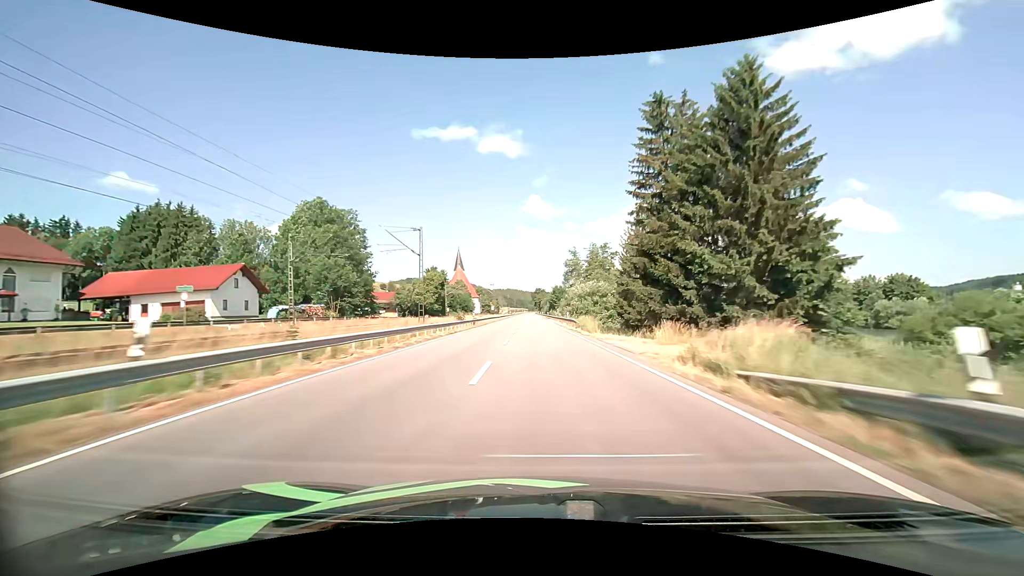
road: primary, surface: asphalt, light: Day
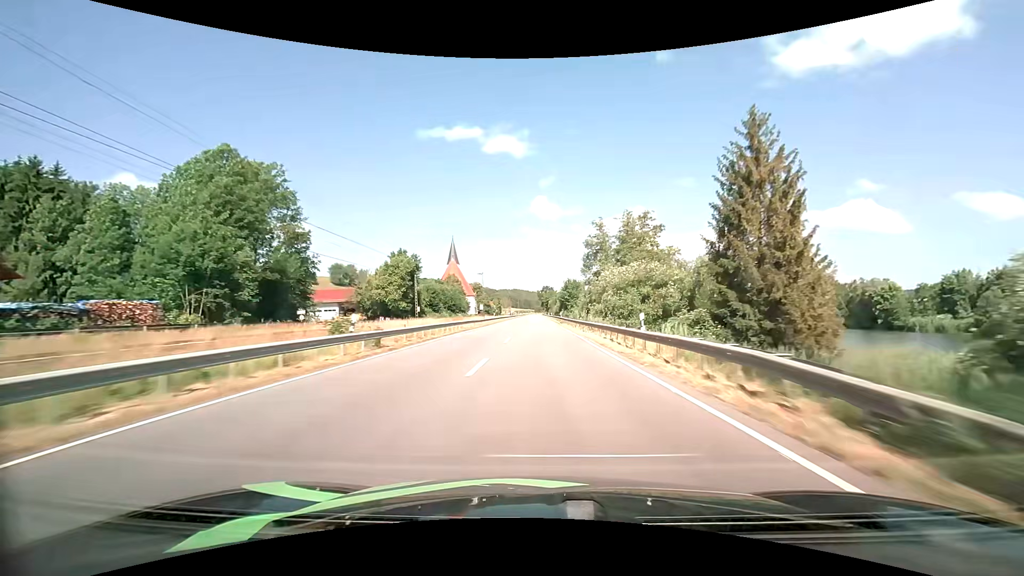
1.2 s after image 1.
(-0.3, +34.6) m; -1°
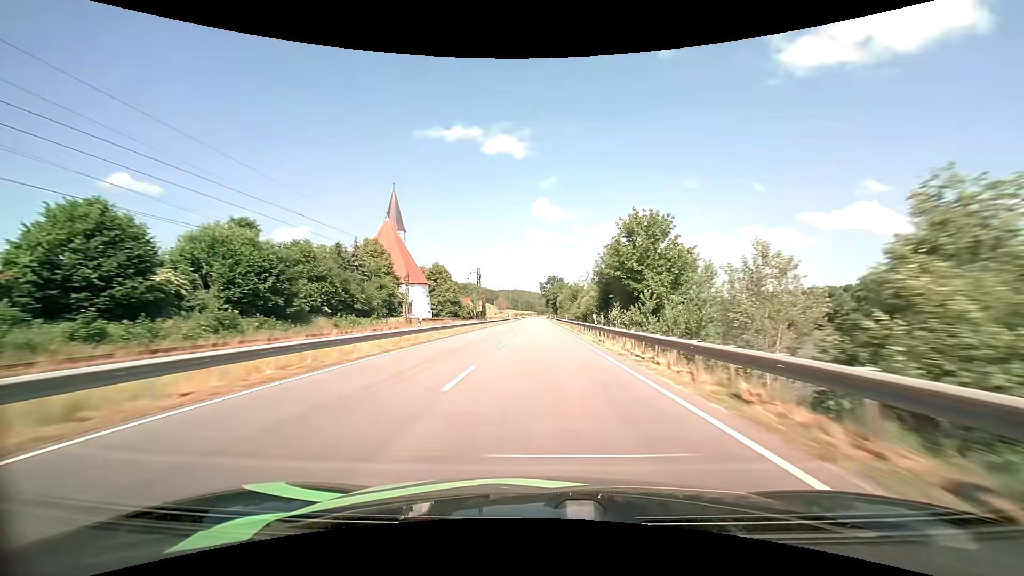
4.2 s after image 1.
(-0.2, +86.4) m; 0°
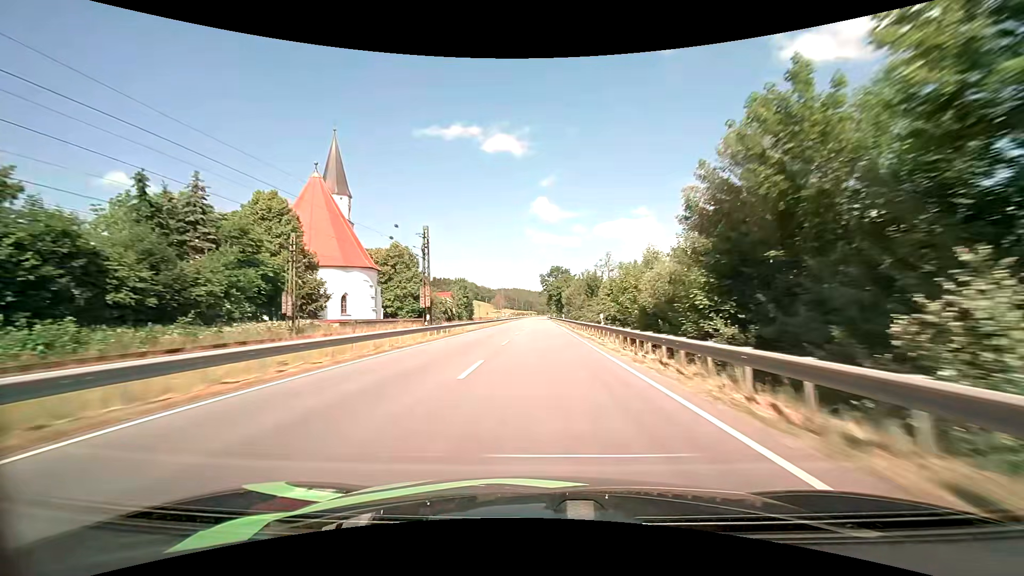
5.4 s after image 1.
(0.0, +34.8) m; 0°
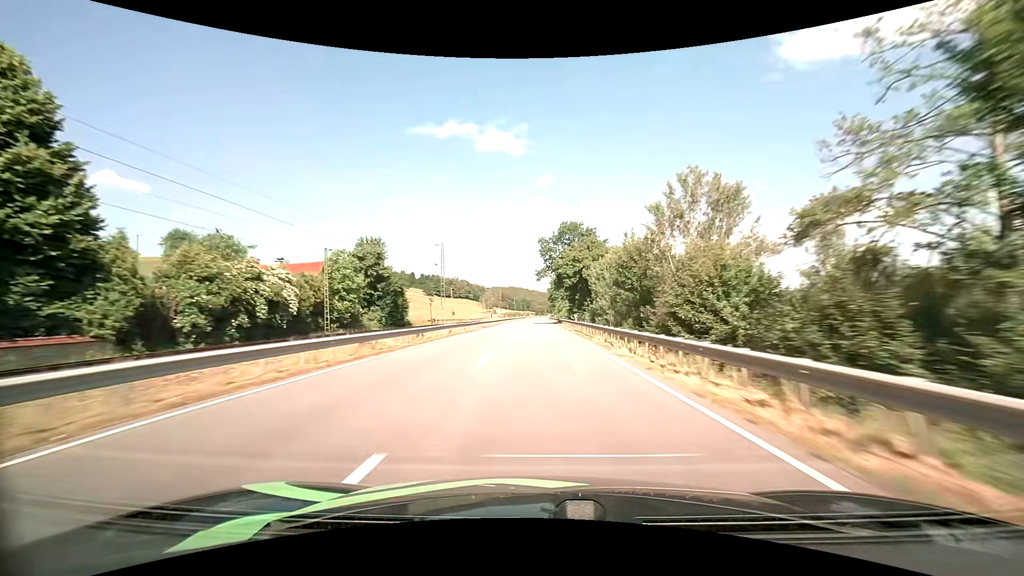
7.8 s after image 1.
(0.0, +70.4) m; 0°
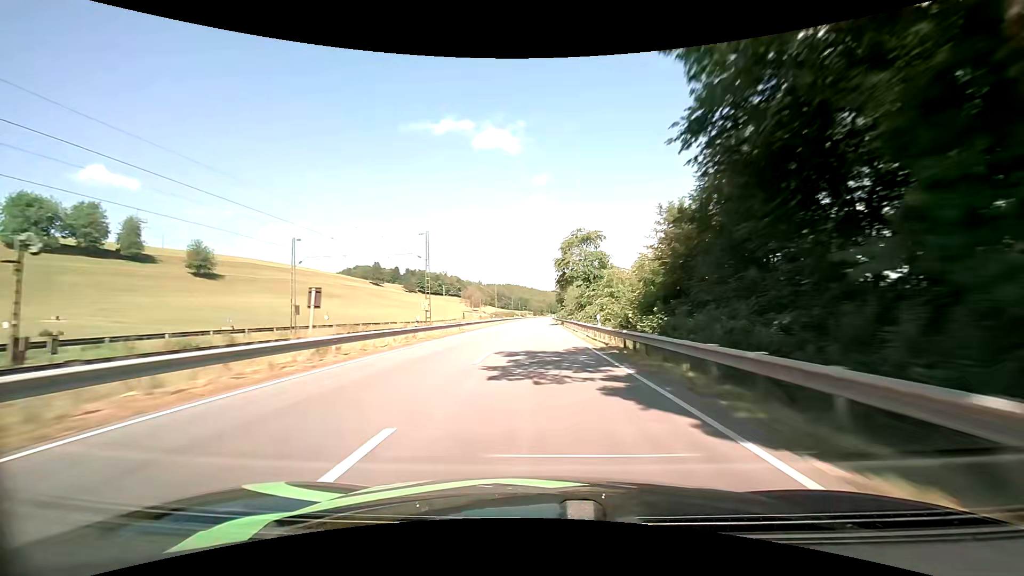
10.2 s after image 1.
(+0.1, +71.6) m; 0°
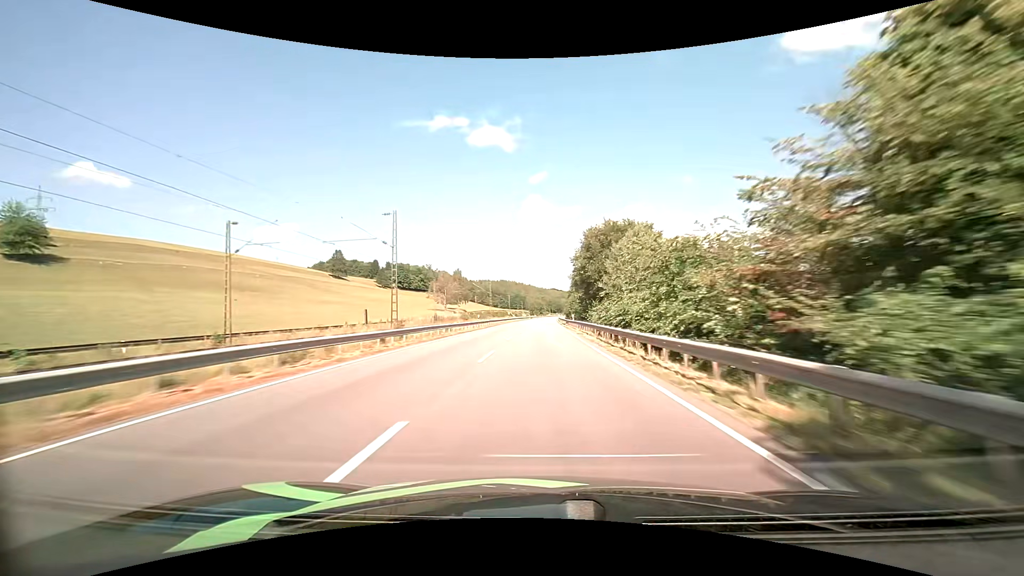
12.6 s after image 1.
(+0.1, +72.2) m; 0°
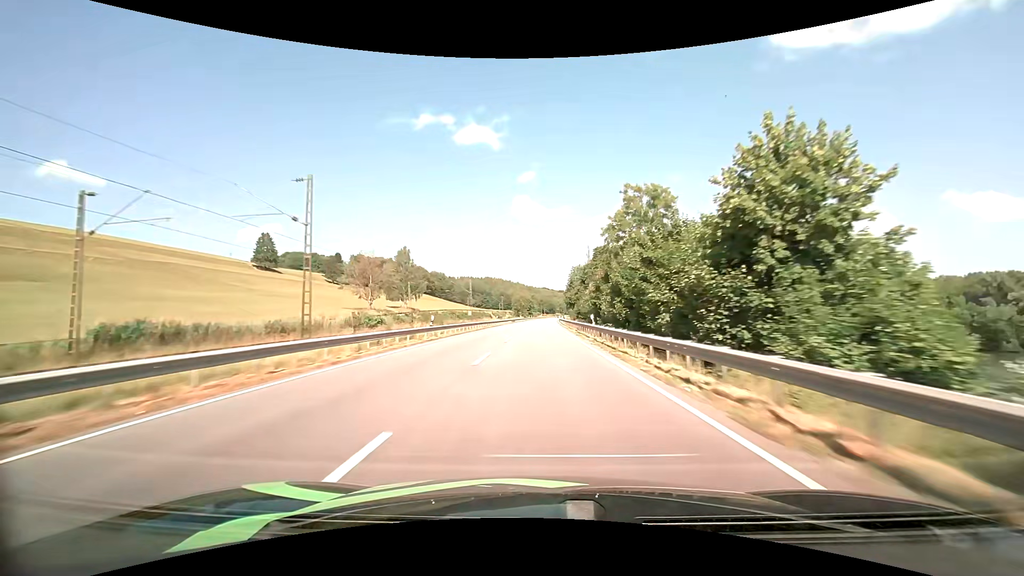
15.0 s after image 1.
(+0.5, +73.1) m; +1°
(0, +10) (0, +20) (0, +30) (0, +40) (0, +50) (0, +60) (+1, +70) (+1, +80) (+1, +90) (+1, +100) m
